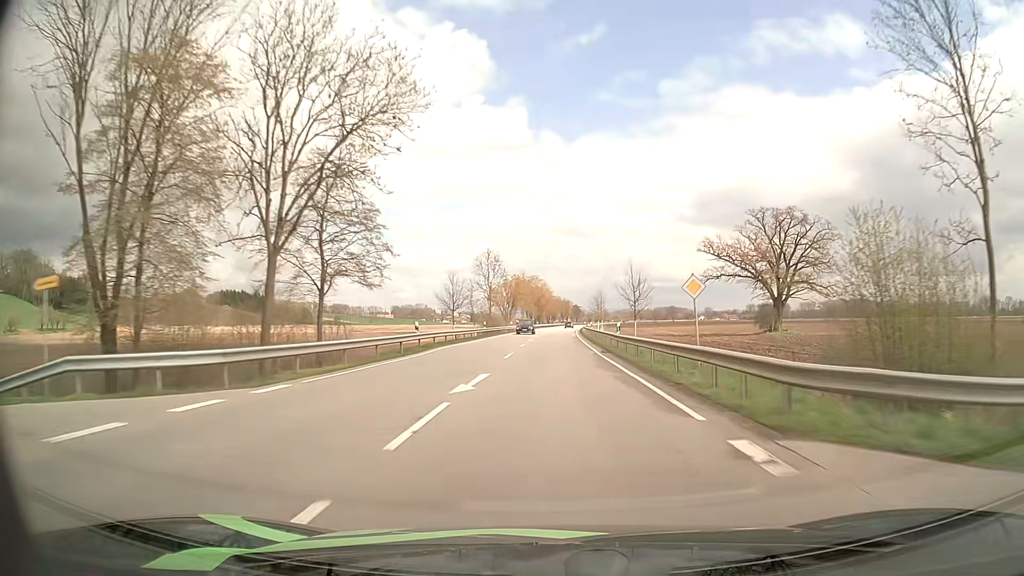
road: primary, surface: asphalt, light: Day
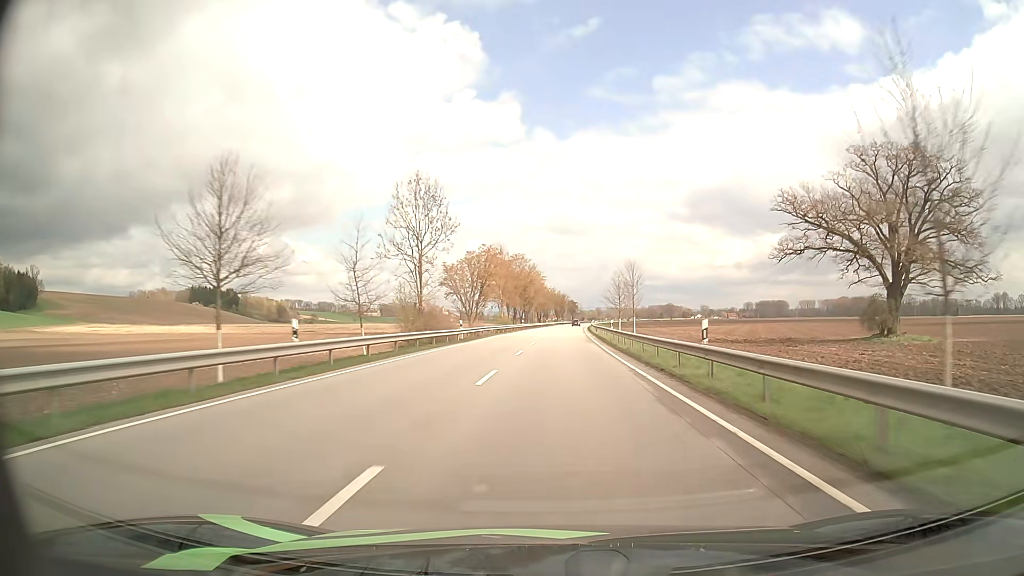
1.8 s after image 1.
(+0.3, +46.6) m; +1°
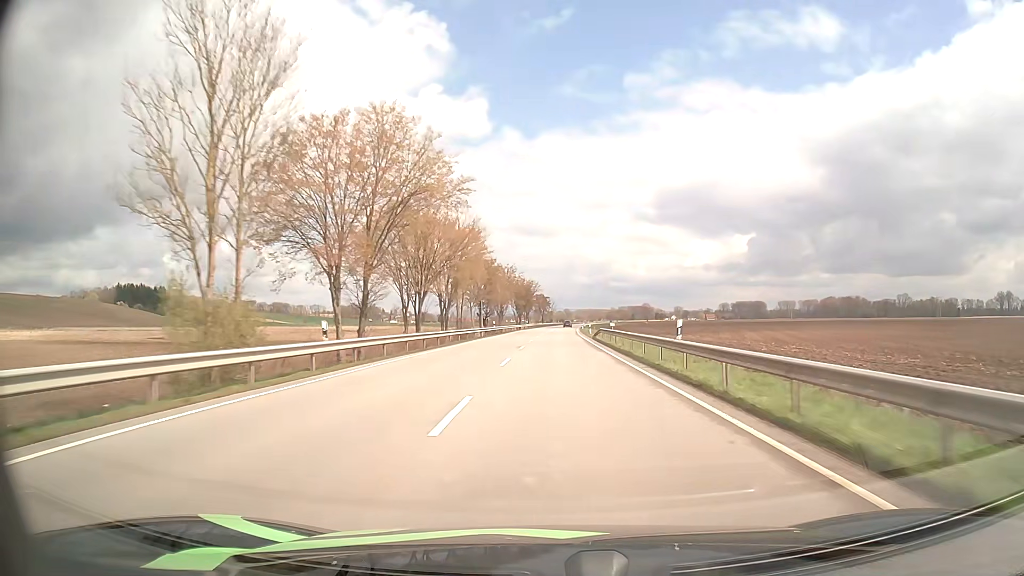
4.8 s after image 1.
(+2.0, +77.5) m; +3°
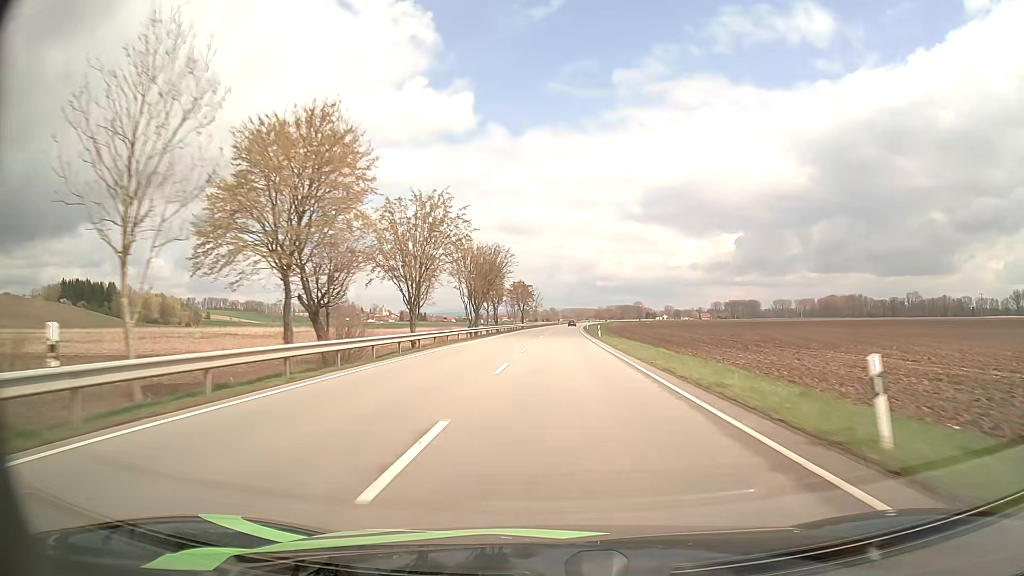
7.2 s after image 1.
(+0.6, +62.5) m; +1°
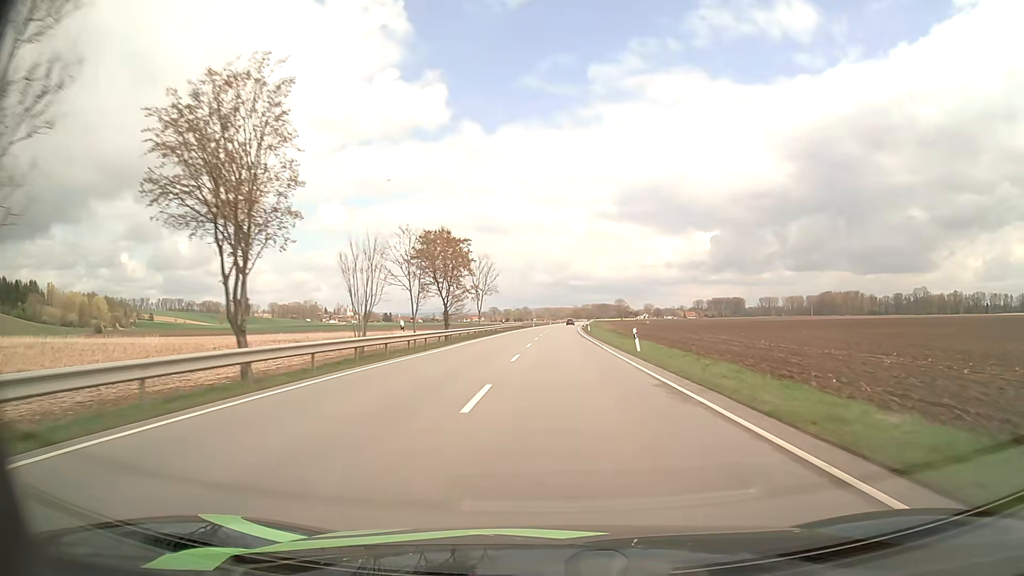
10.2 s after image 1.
(+1.2, +78.4) m; +2°
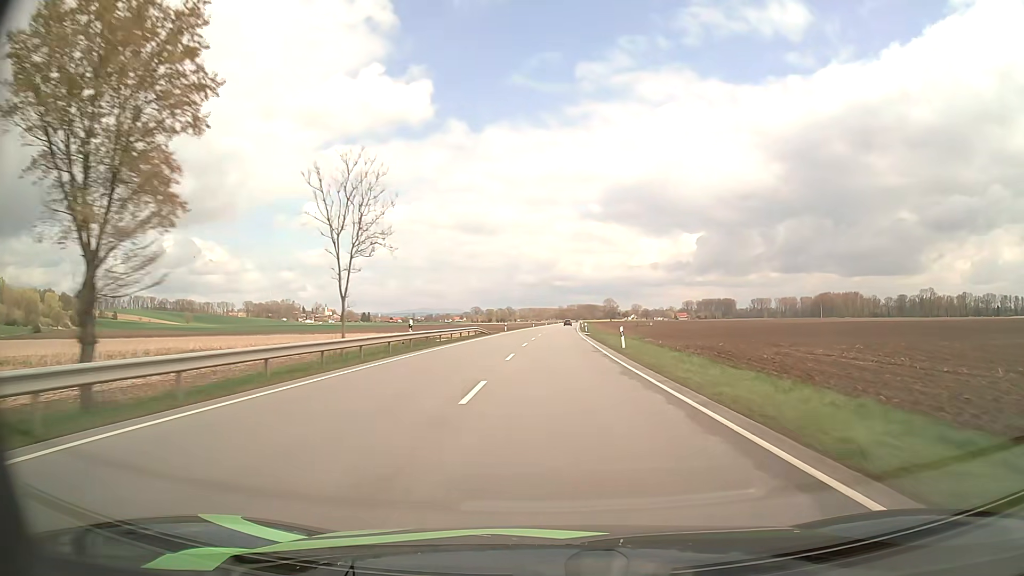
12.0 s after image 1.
(+0.5, +46.5) m; +1°
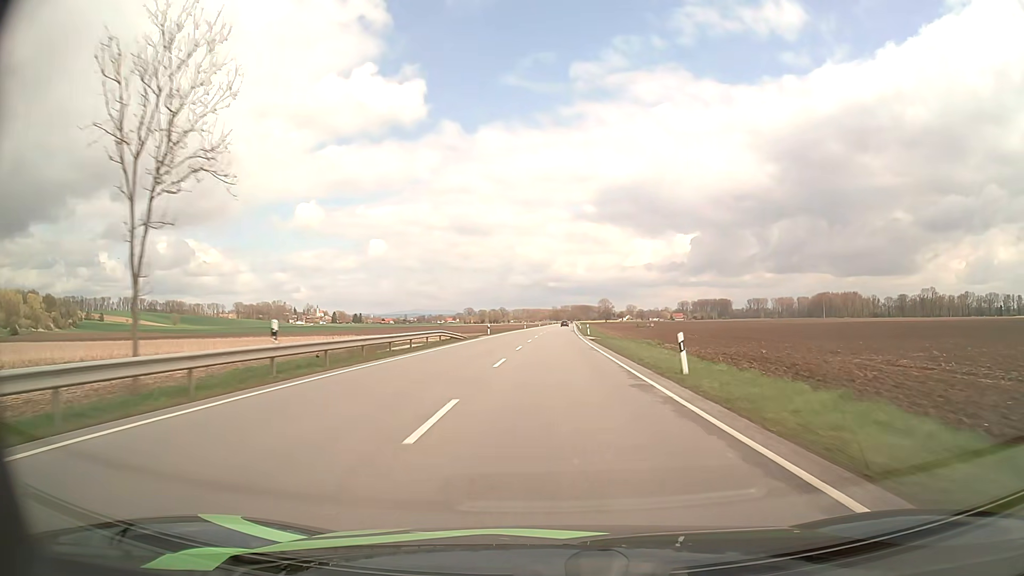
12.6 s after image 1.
(+0.1, +15.4) m; +1°
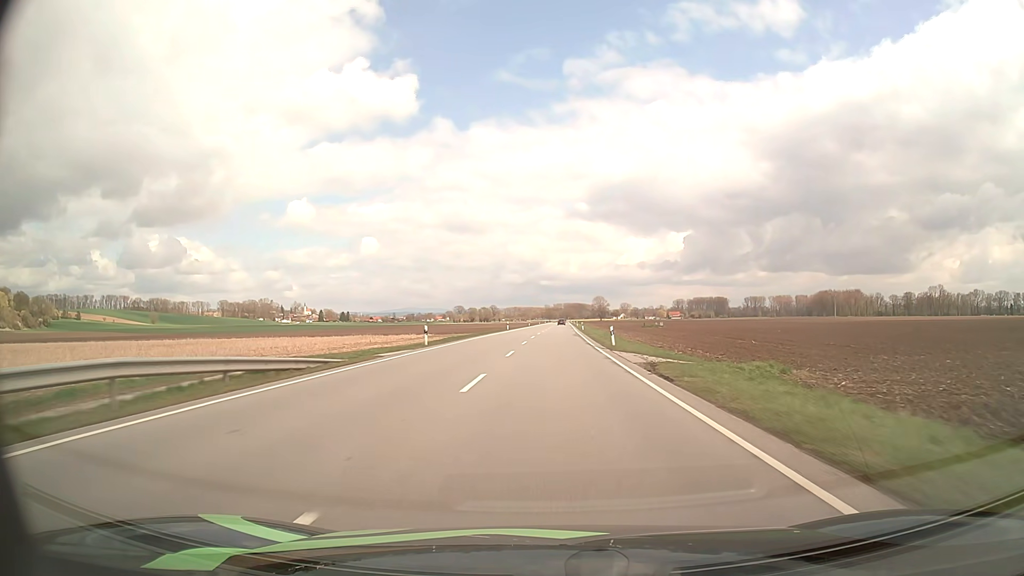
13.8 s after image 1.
(+0.1, +30.4) m; +1°
(0, +10) (0, +20) (0, +30) (0, +40) (+1, +50) (+1, +60) (+1, +70) (+2, +80) (+2, +90) (+2, +100) m
